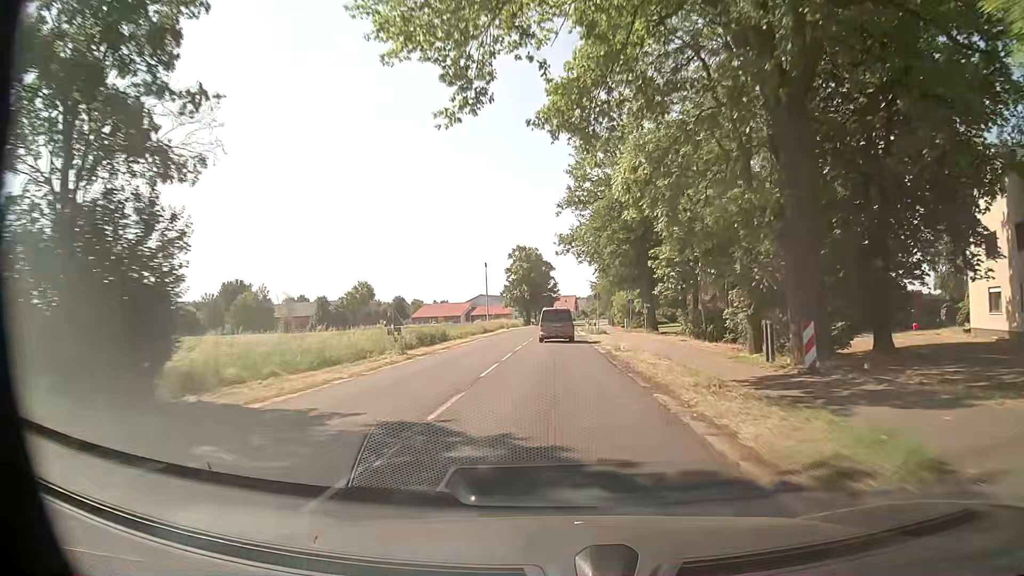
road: secondary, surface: asphalt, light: Day
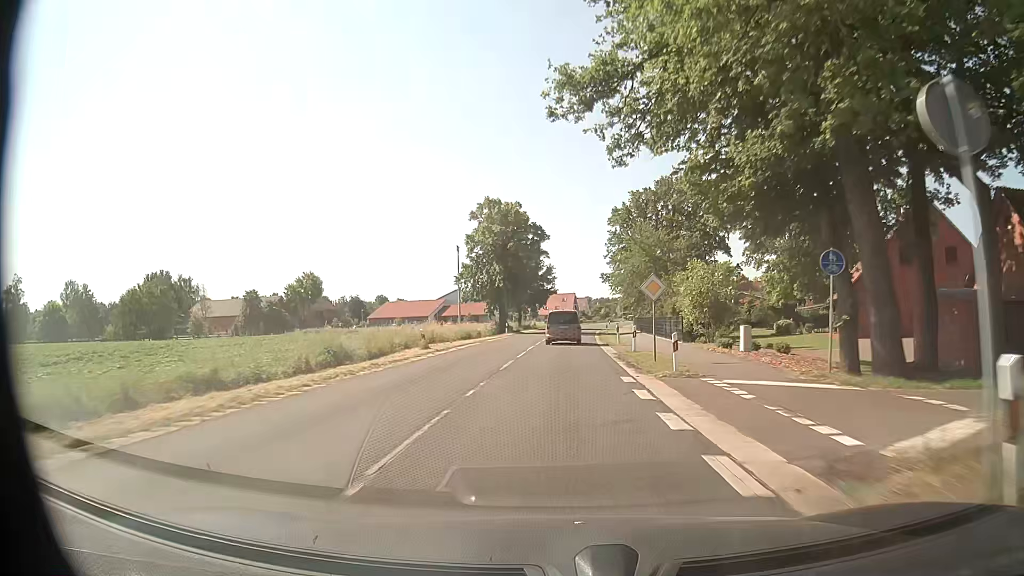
(-0.2, +45.5) m; 0°
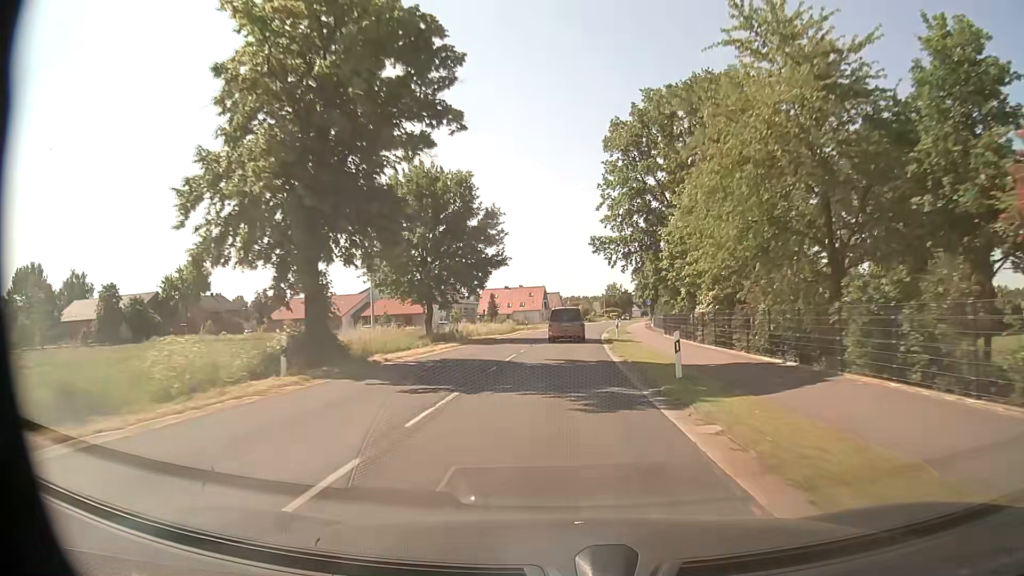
(+0.8, +45.5) m; +2°
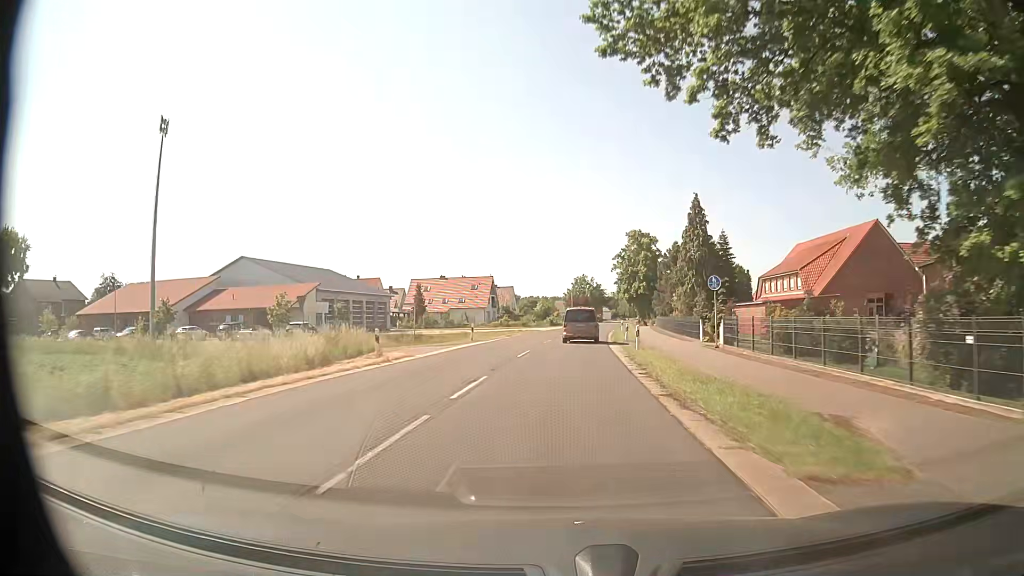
(+1.2, +45.3) m; +3°
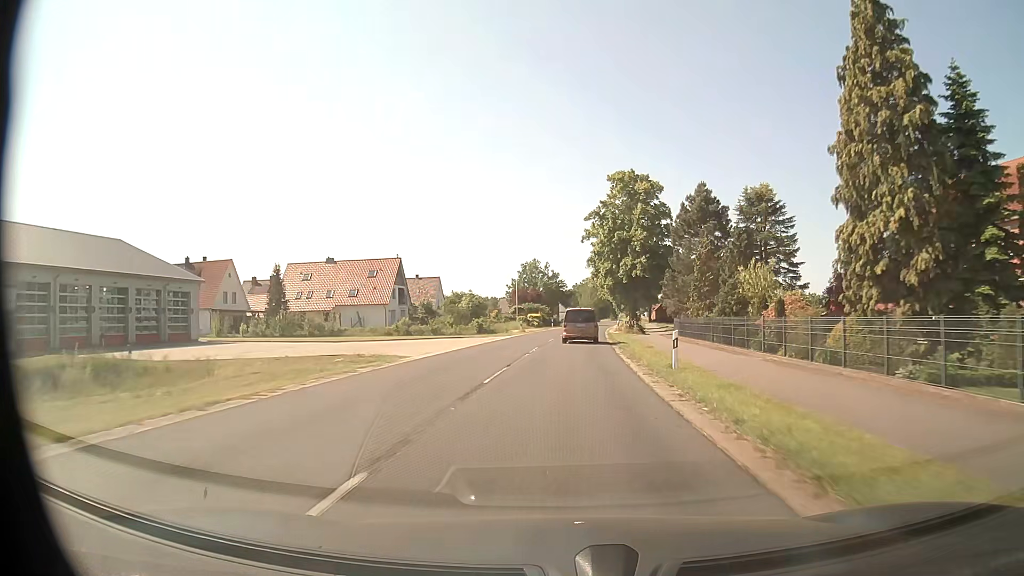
(+1.6, +45.2) m; +4°
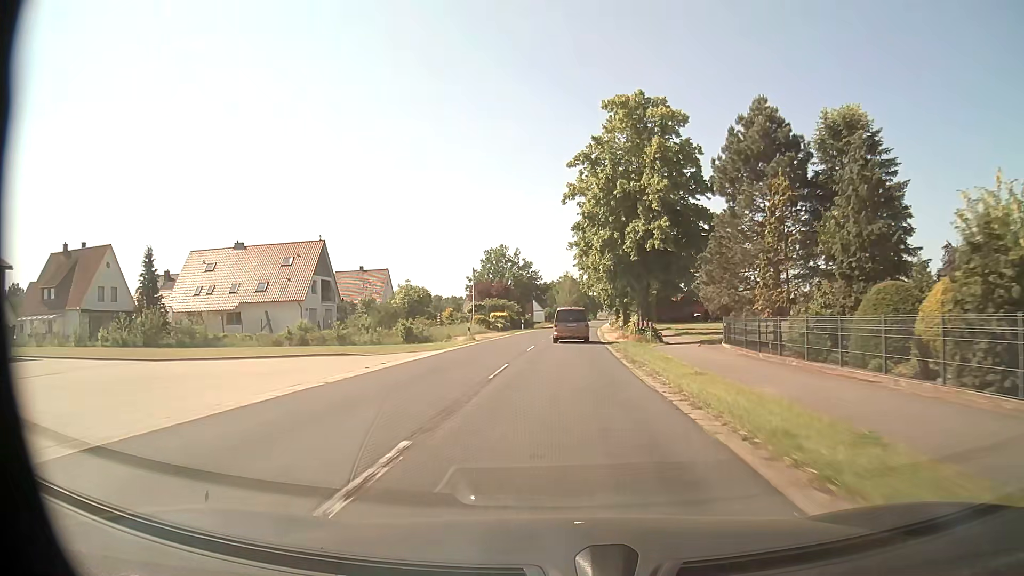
(+0.4, +22.6) m; +2°
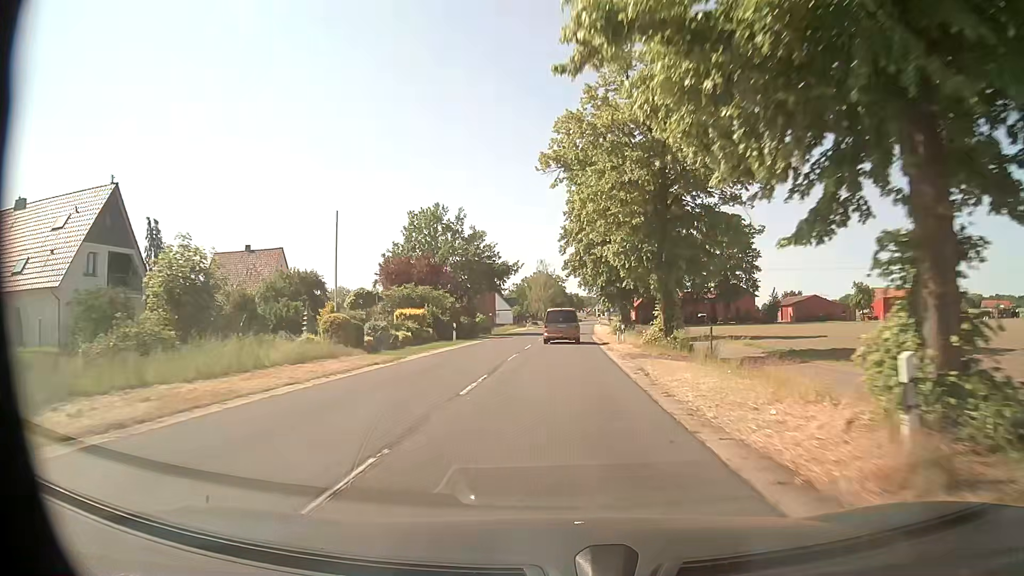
(+0.9, +33.9) m; +2°
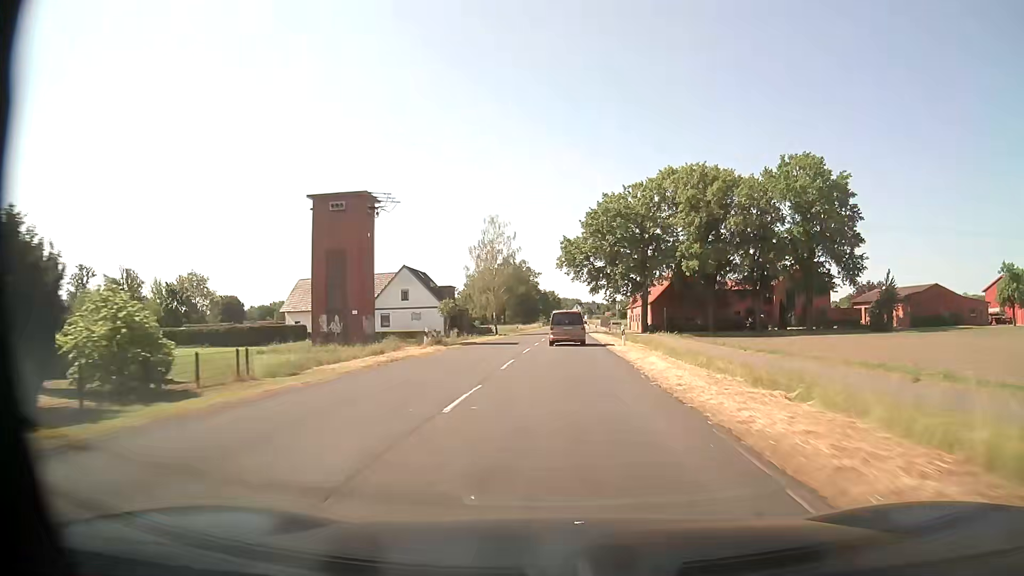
(+1.1, +56.4) m; +2°
(0, +10) (0, +20) (0, +30) (0, +40) (+1, +50) (+1, +60) (+1, +70) (+1, +80) (+2, +90) (+2, +100) m
